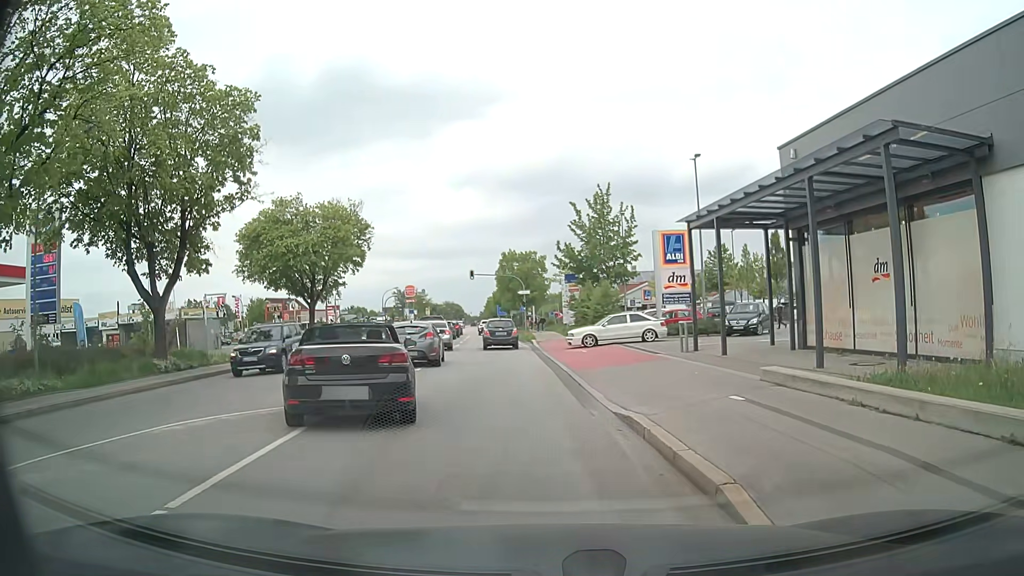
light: Day
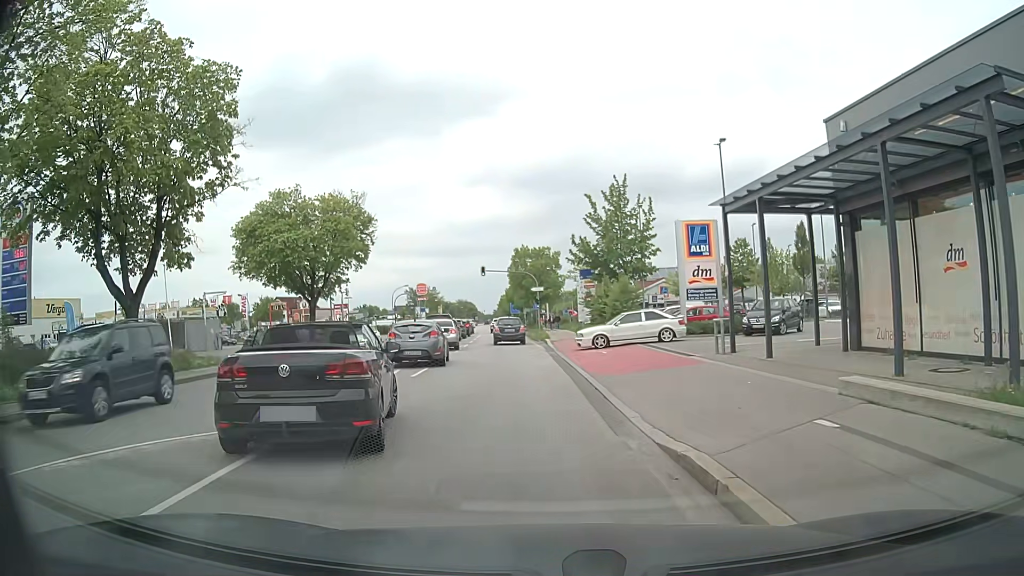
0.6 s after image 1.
(0.0, +2.7) m; 0°
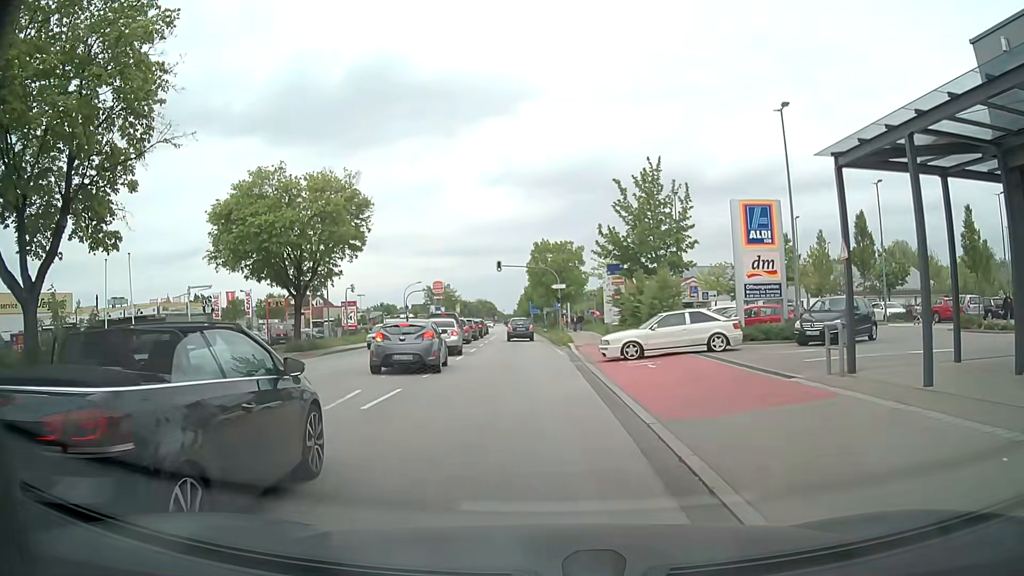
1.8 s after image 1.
(-0.3, +6.3) m; -3°
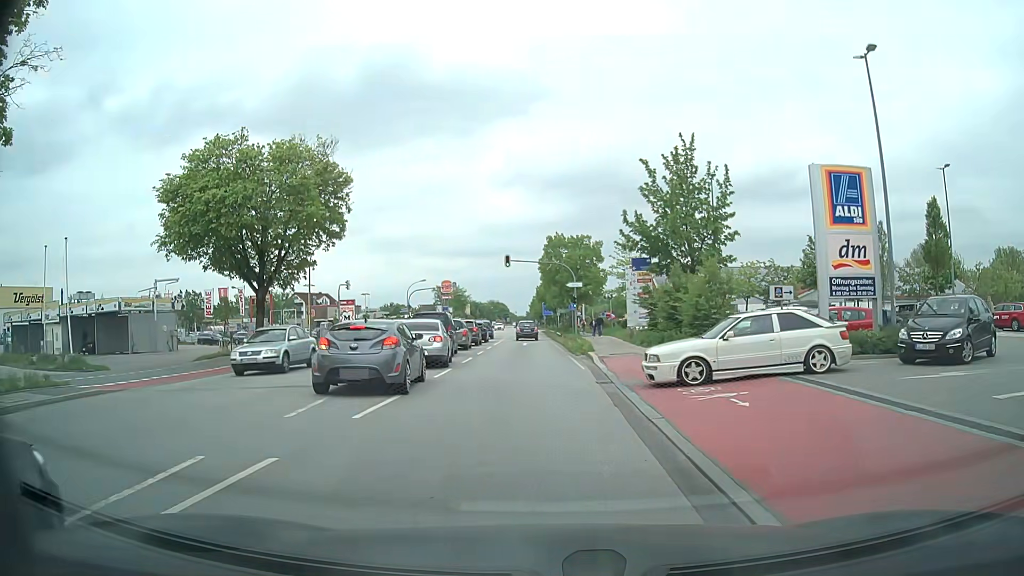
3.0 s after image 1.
(-0.1, +7.0) m; -2°
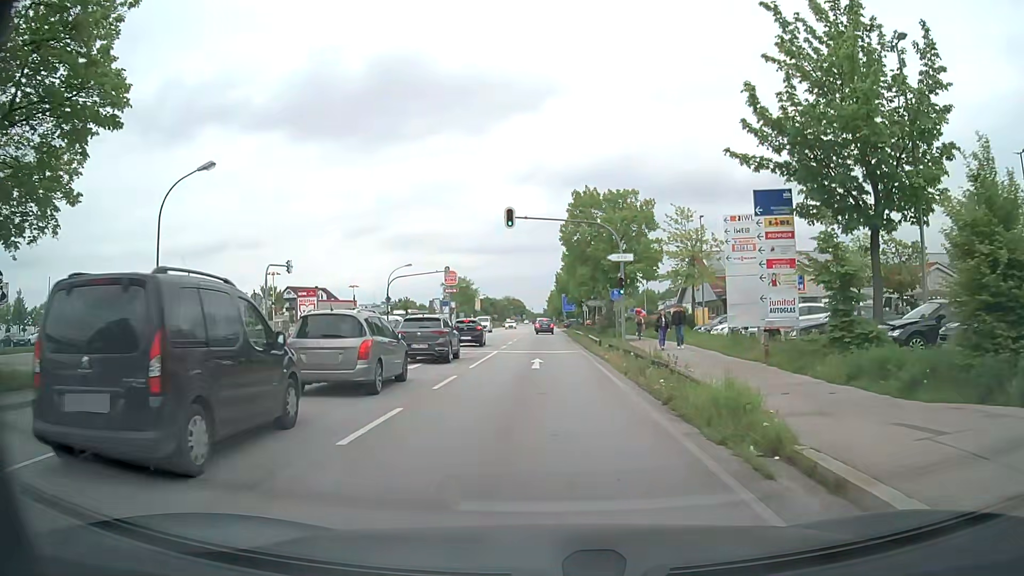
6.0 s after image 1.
(-0.3, +21.9) m; -1°
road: secondary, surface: asphalt
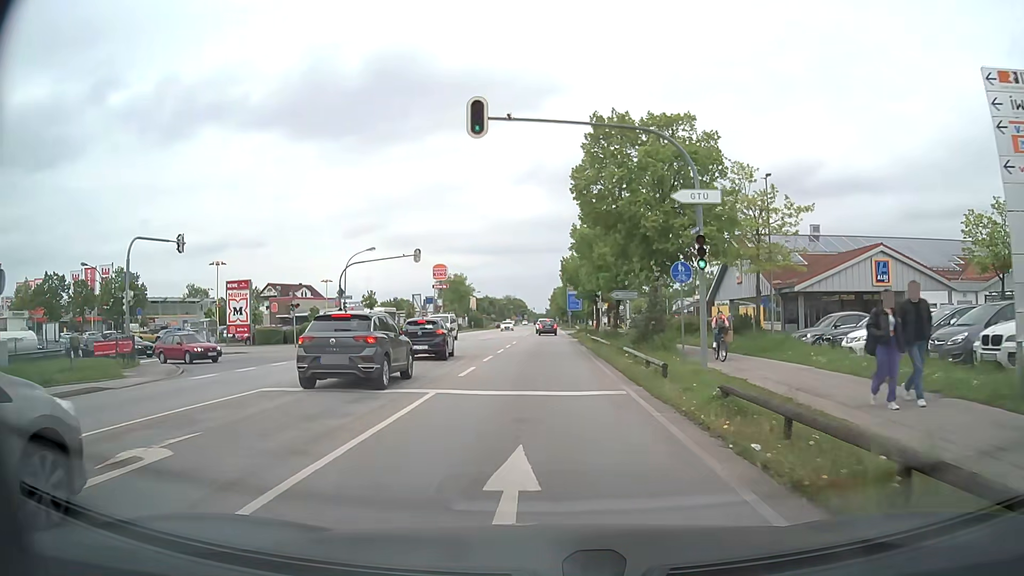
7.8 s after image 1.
(-0.1, +16.7) m; -1°
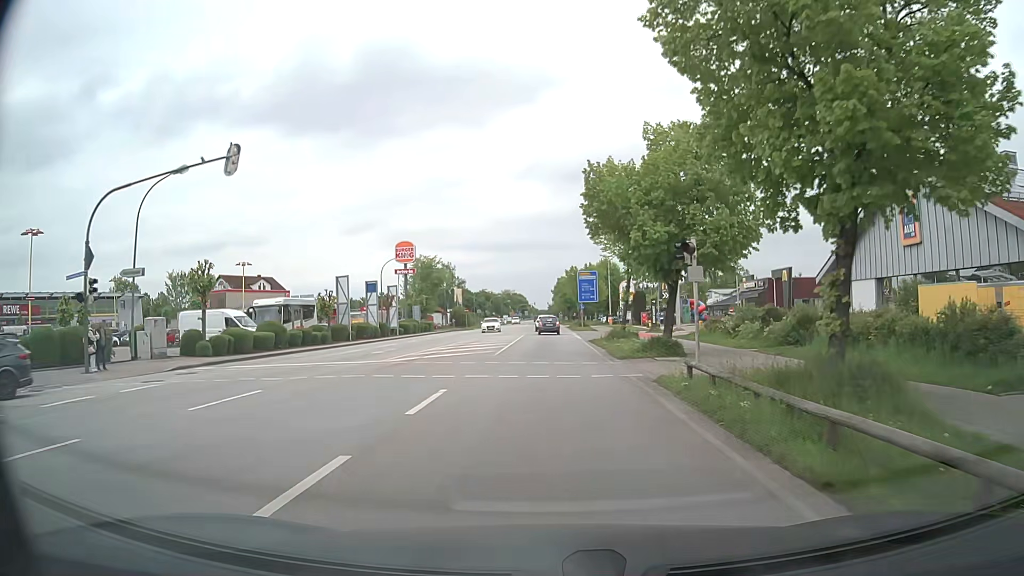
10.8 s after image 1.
(0.0, +31.1) m; 0°
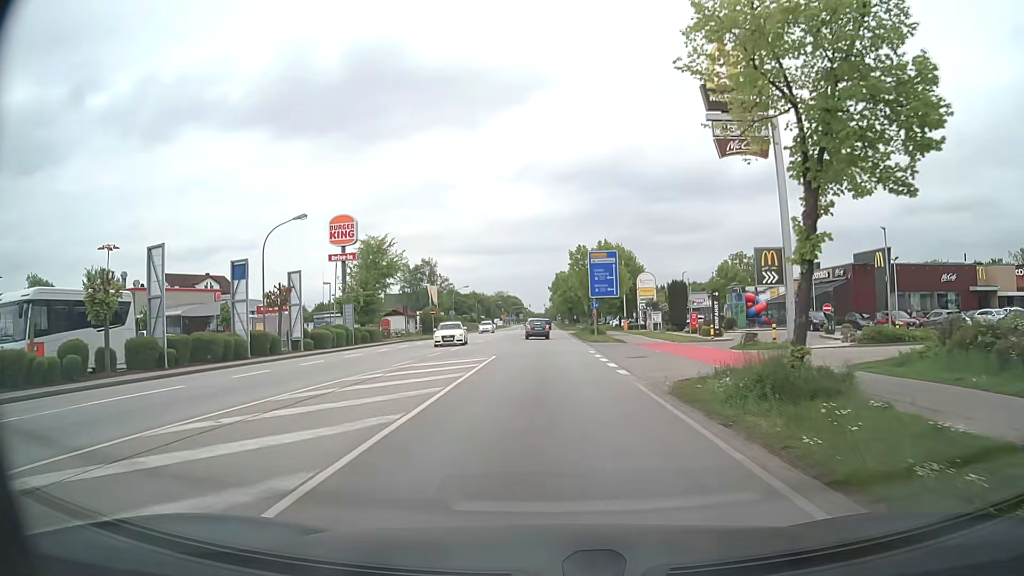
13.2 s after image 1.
(+0.1, +26.0) m; 0°
(0, +10) (0, +20) (0, +30) (0, +40) (0, +50) (0, +60) (0, +70) (0, +80) (0, +90) (0, +100) m
